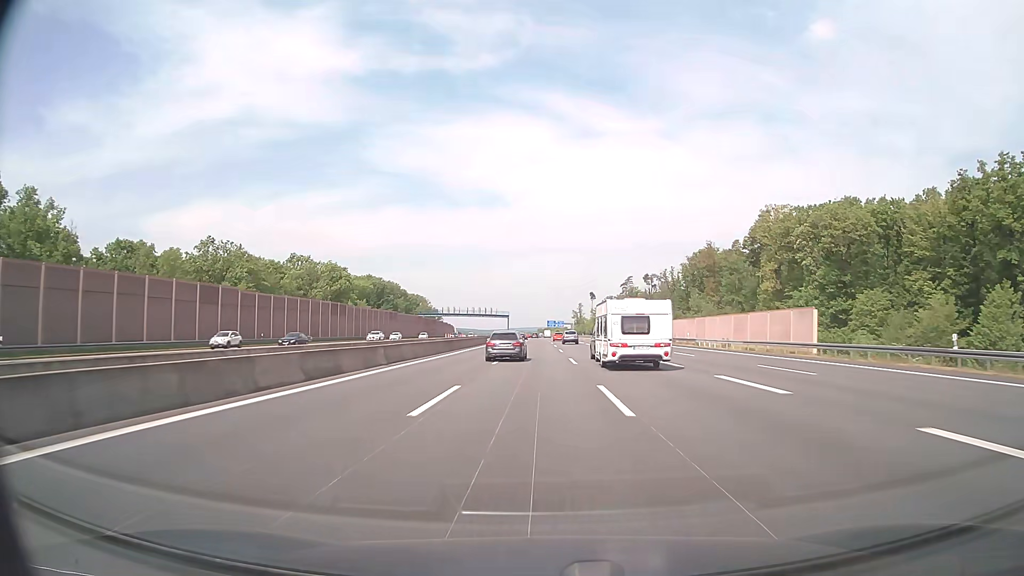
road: motorway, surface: asphalt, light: Day
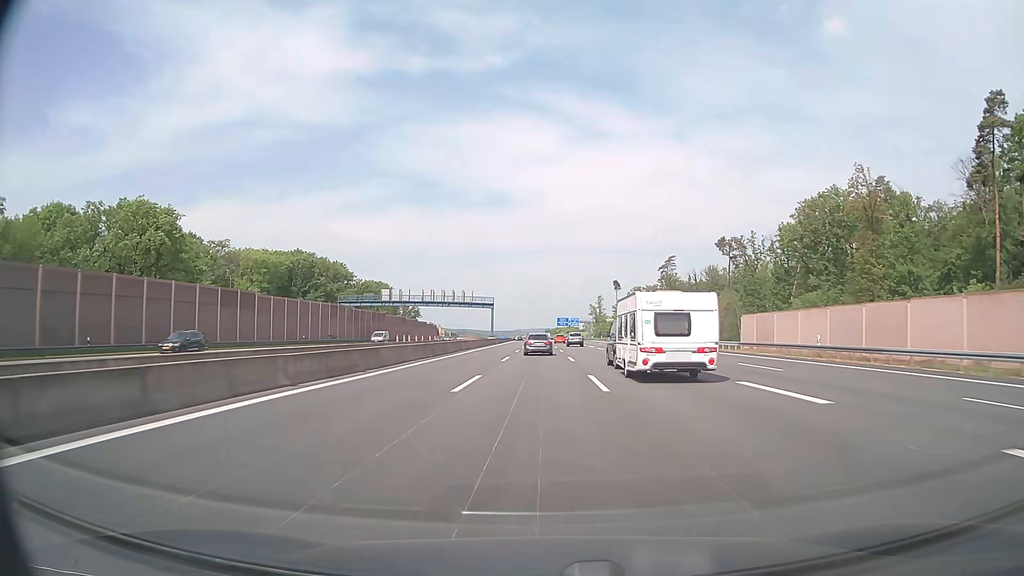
(-0.2, +85.8) m; -1°
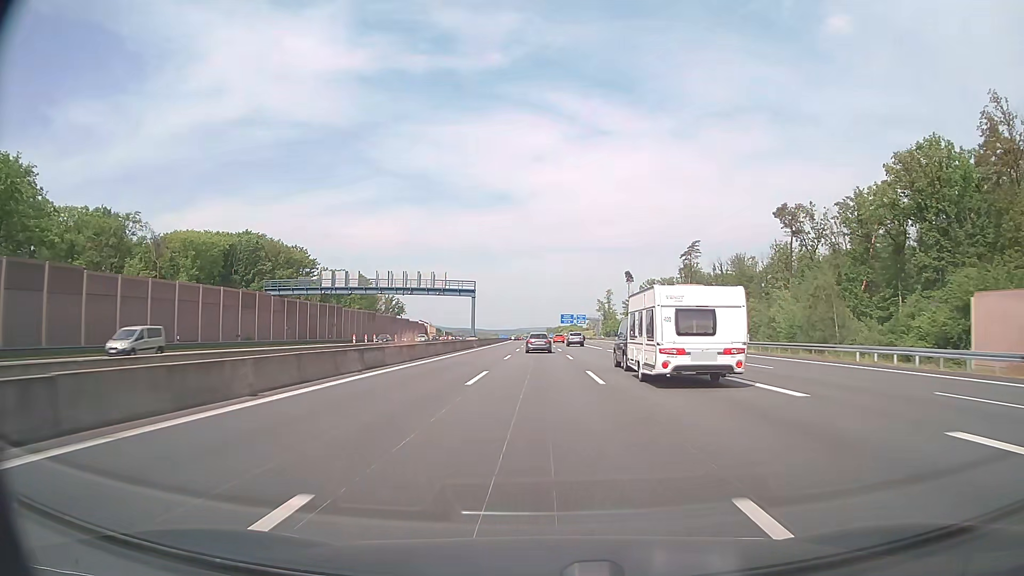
(-0.1, +34.3) m; 0°
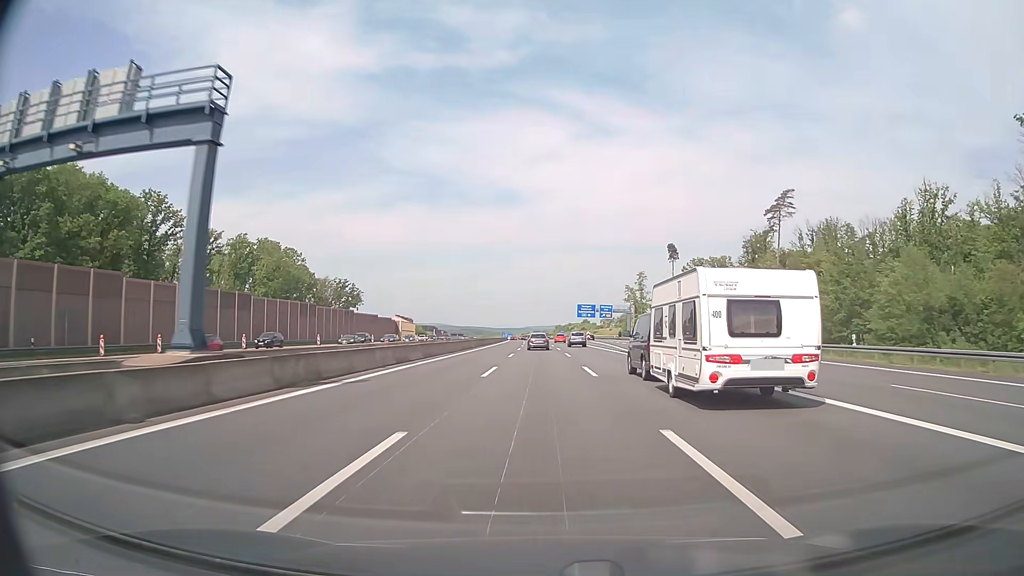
(-0.3, +68.9) m; -1°
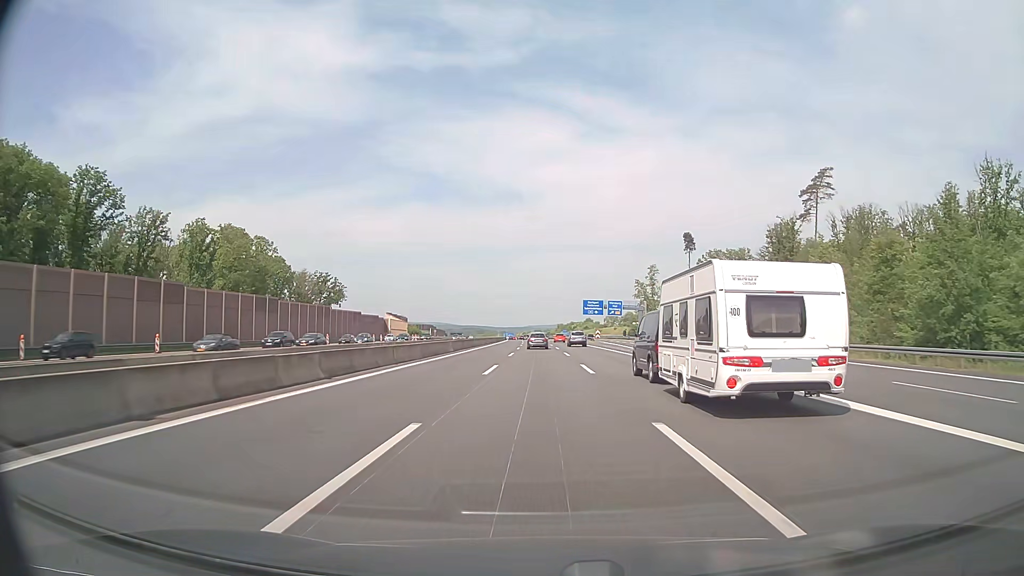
(0.0, +17.3) m; 0°
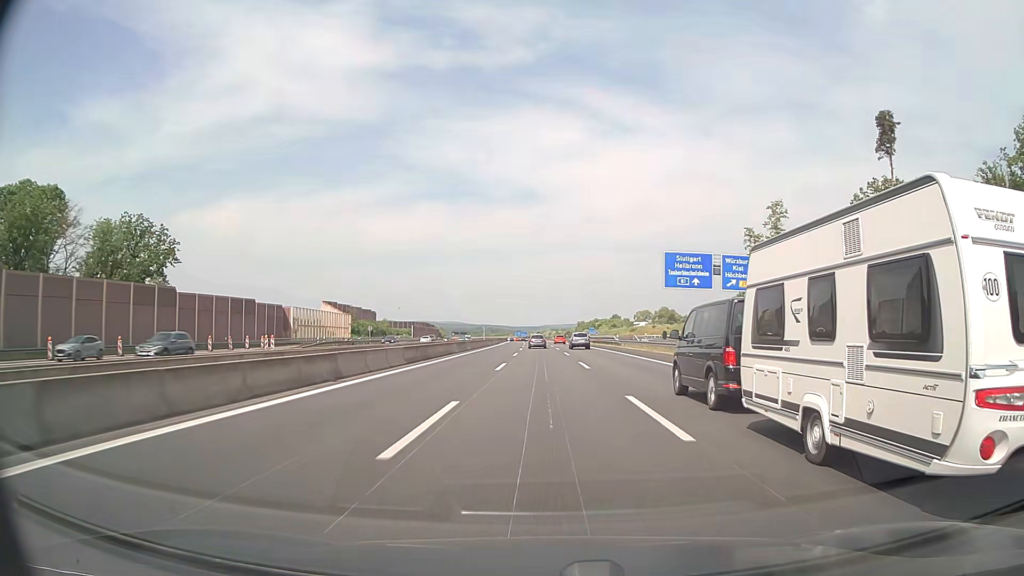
(-1.0, +86.9) m; -1°
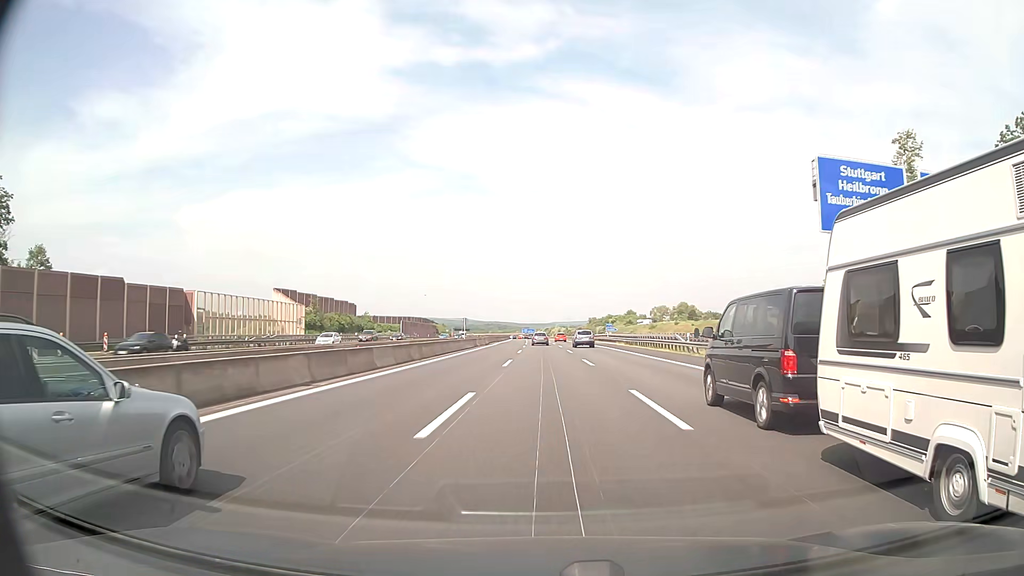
(-0.2, +34.9) m; -1°
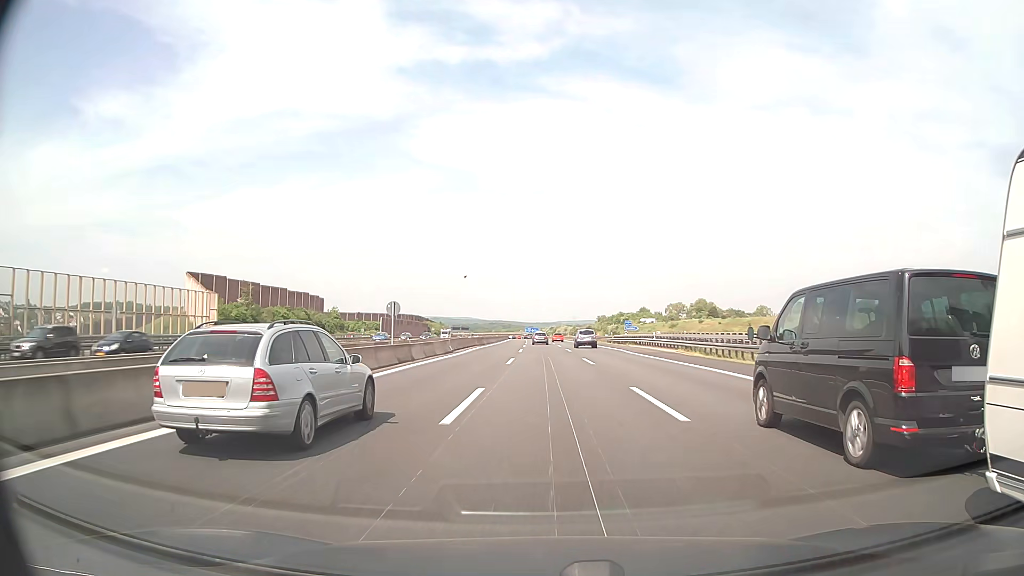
(-0.2, +35.1) m; 0°
(0, +10) (0, +20) (0, +30) (0, +40) (0, +50) (0, +60) (0, +70) (-1, +80) (-1, +90) (-1, +100) m
